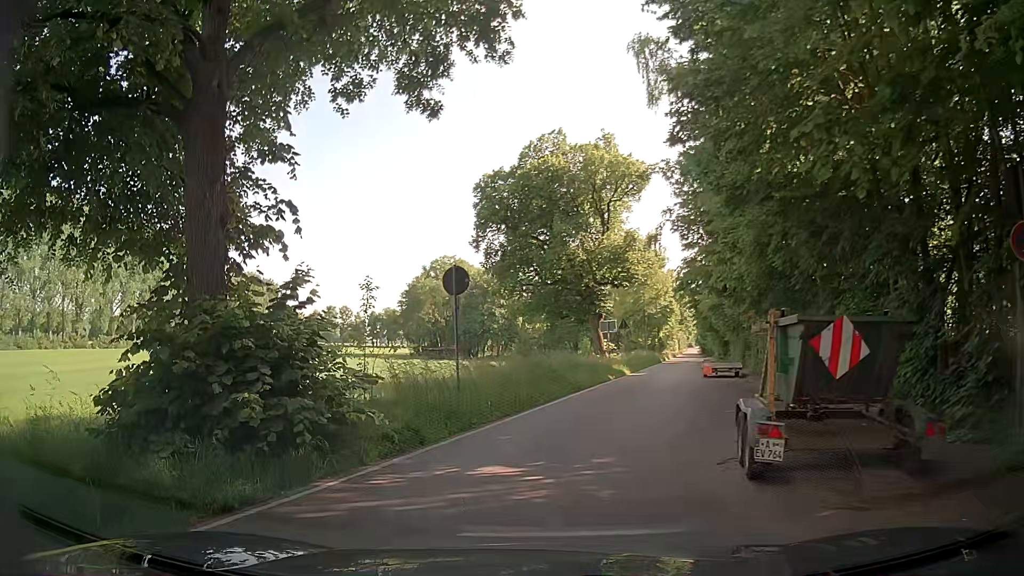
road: tertiary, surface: asphalt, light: Day
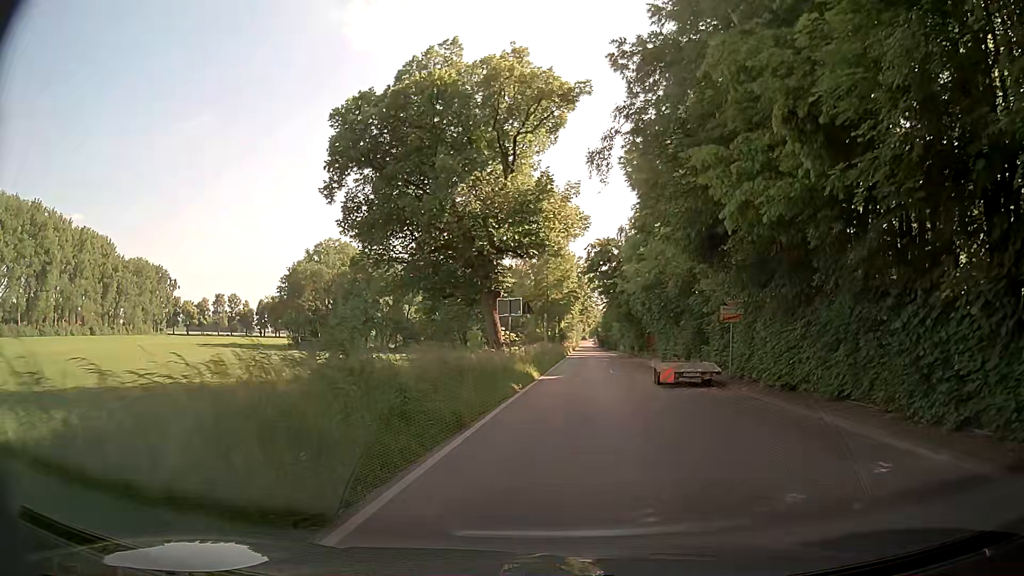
(+0.4, +12.2) m; +9°
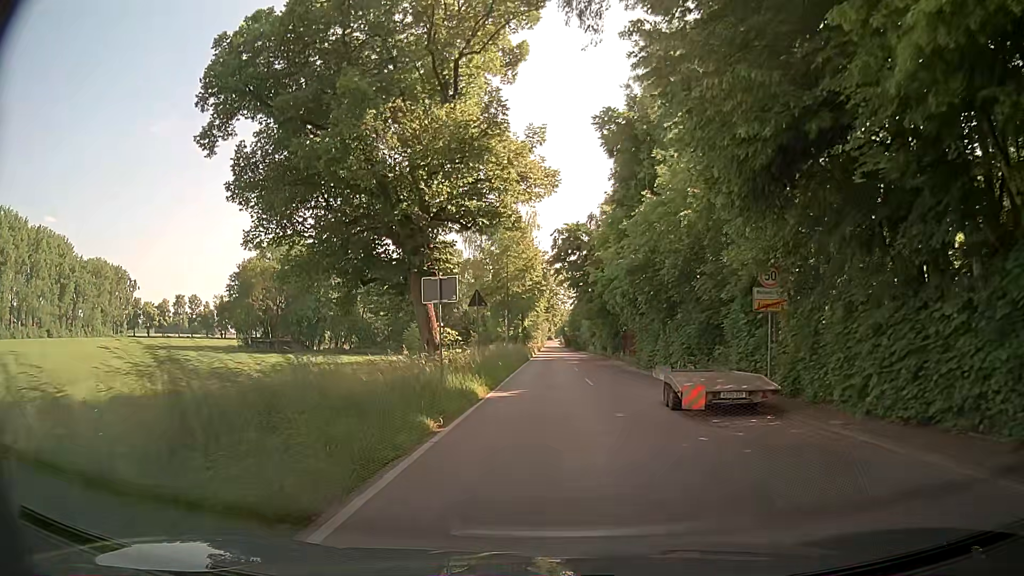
(+0.3, +8.6) m; +3°
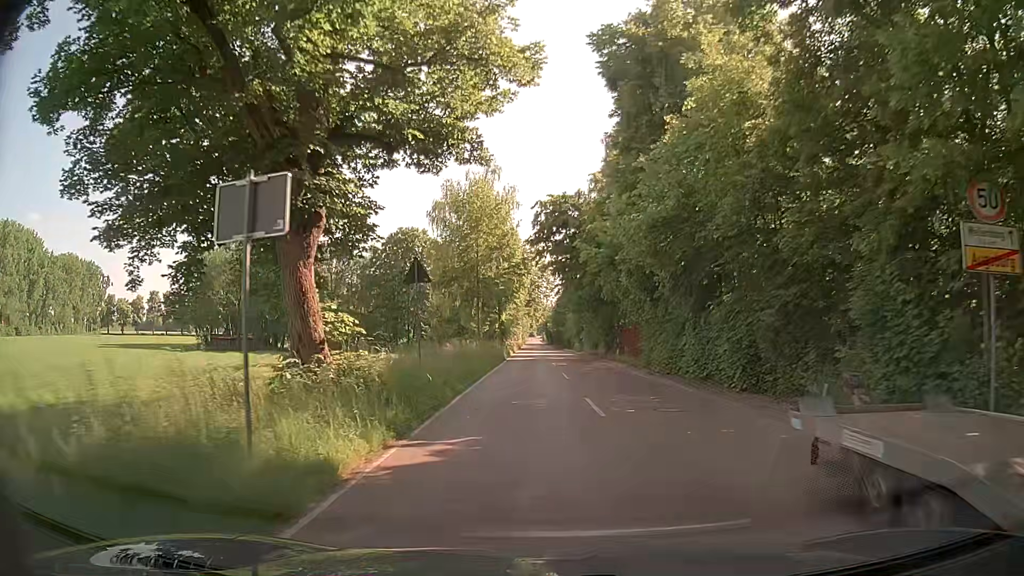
(+0.2, +10.3) m; +2°
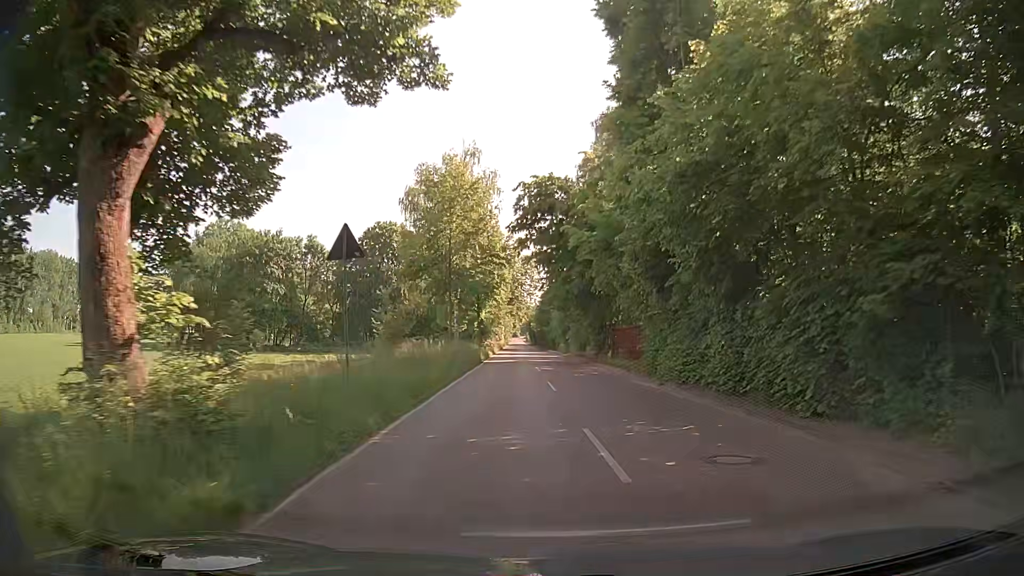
(0.0, +5.7) m; +1°
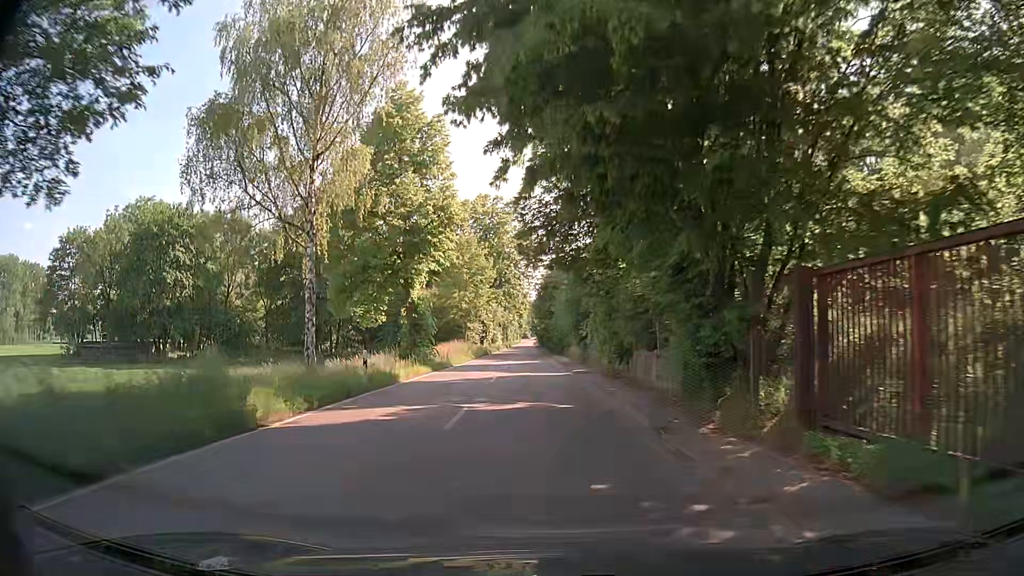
(+1.2, +32.6) m; -1°
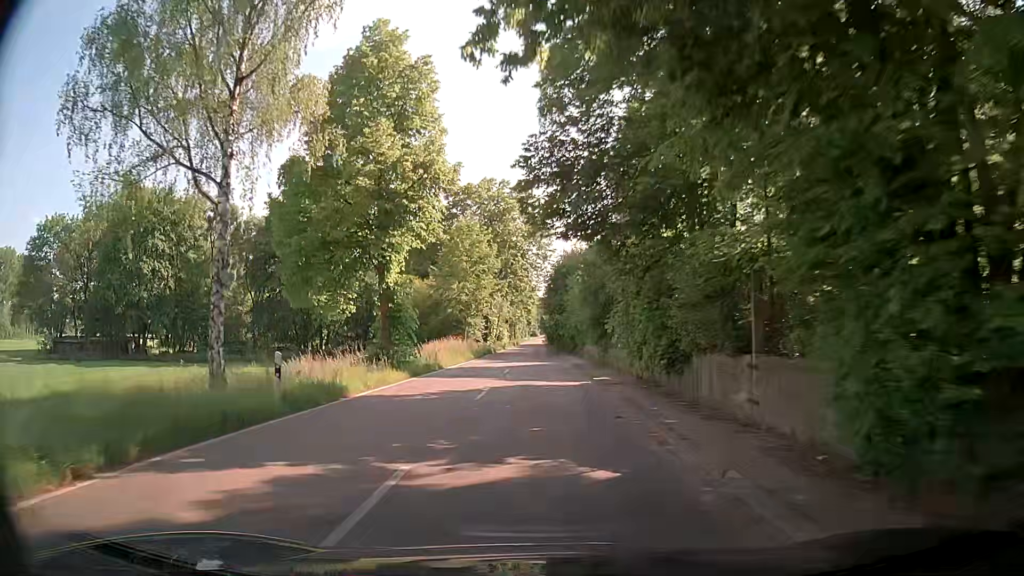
(0.0, +7.2) m; -1°
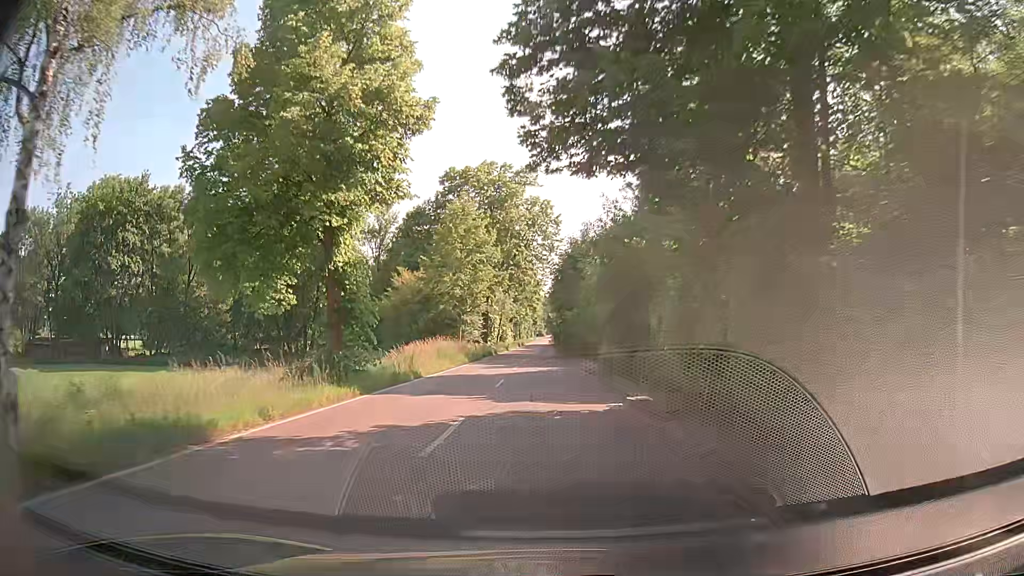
(+0.1, +7.3) m; 0°
